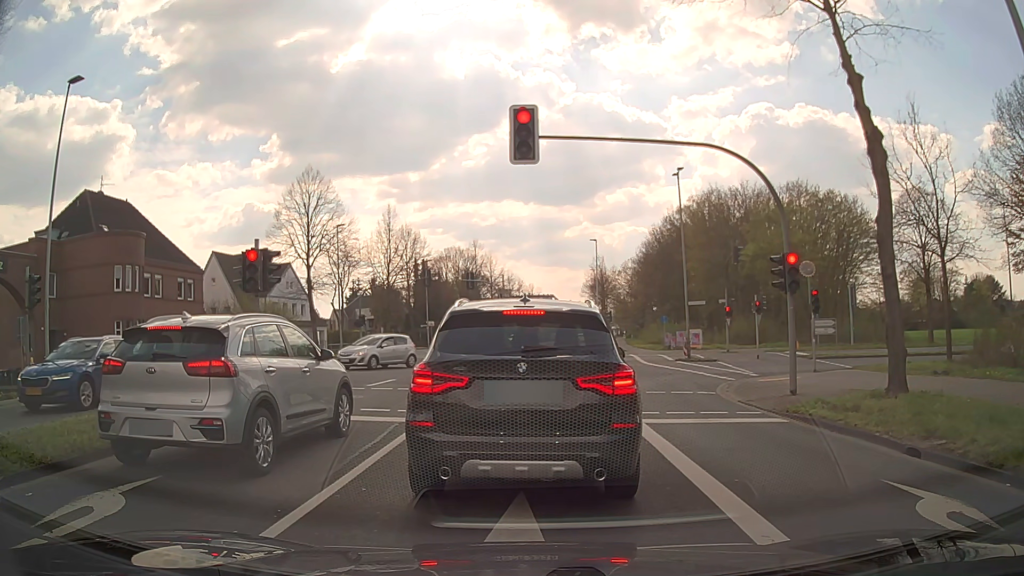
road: secondary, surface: asphalt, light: Day
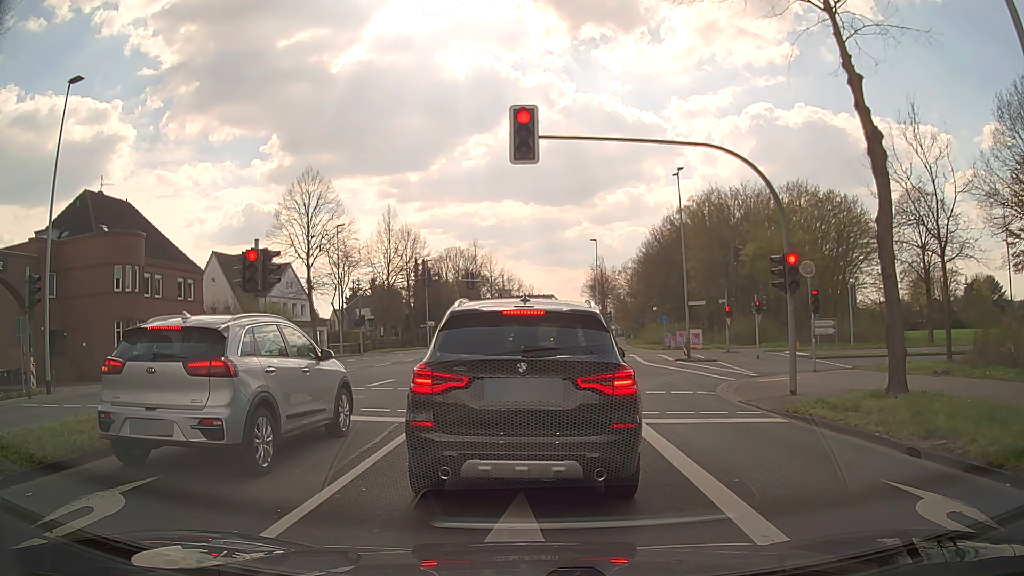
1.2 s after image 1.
(0.0, 0.0) m; 0°
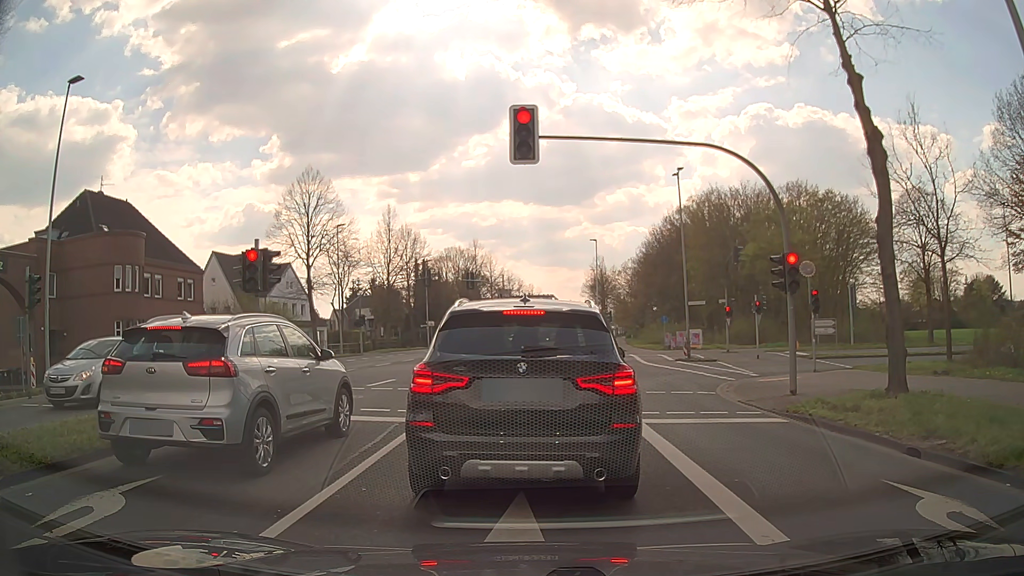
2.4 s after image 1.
(0.0, 0.0) m; 0°
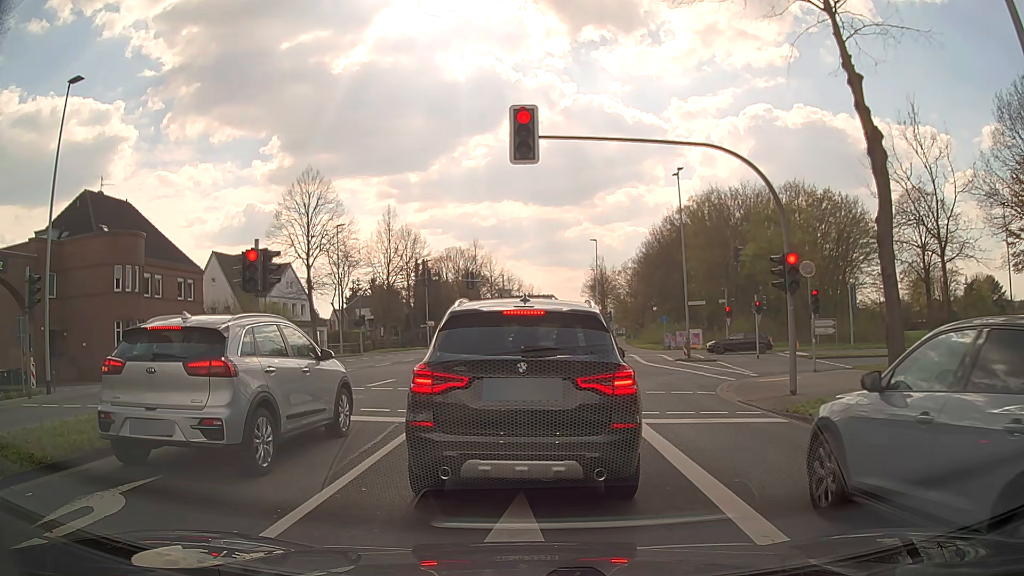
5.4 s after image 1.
(0.0, 0.0) m; 0°
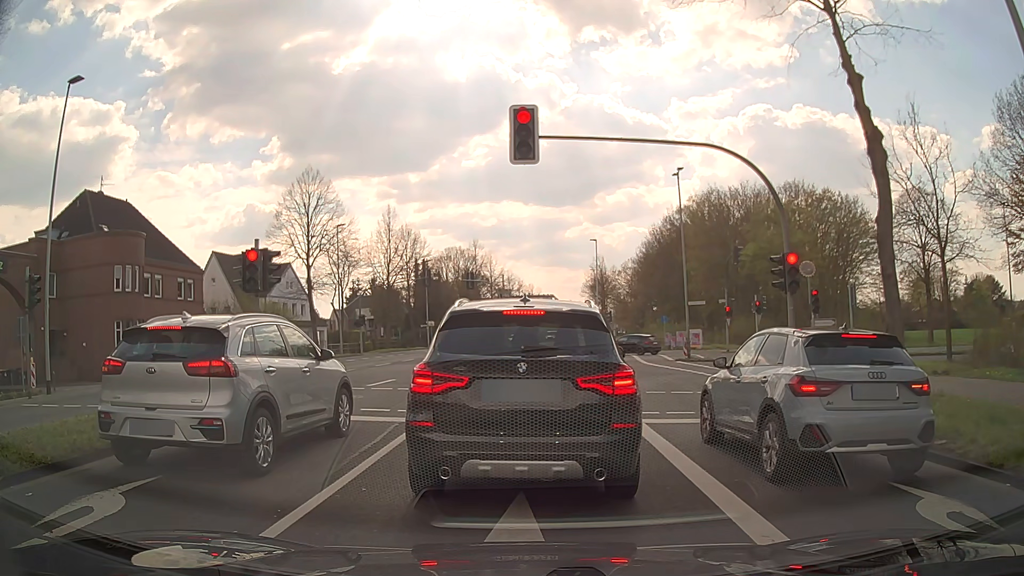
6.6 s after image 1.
(0.0, 0.0) m; 0°
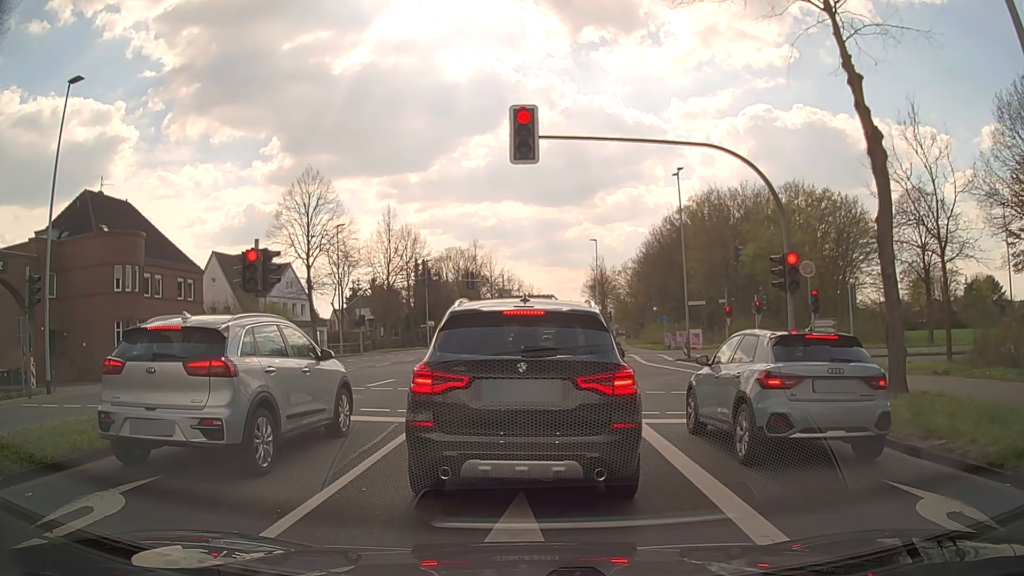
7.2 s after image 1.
(0.0, 0.0) m; 0°
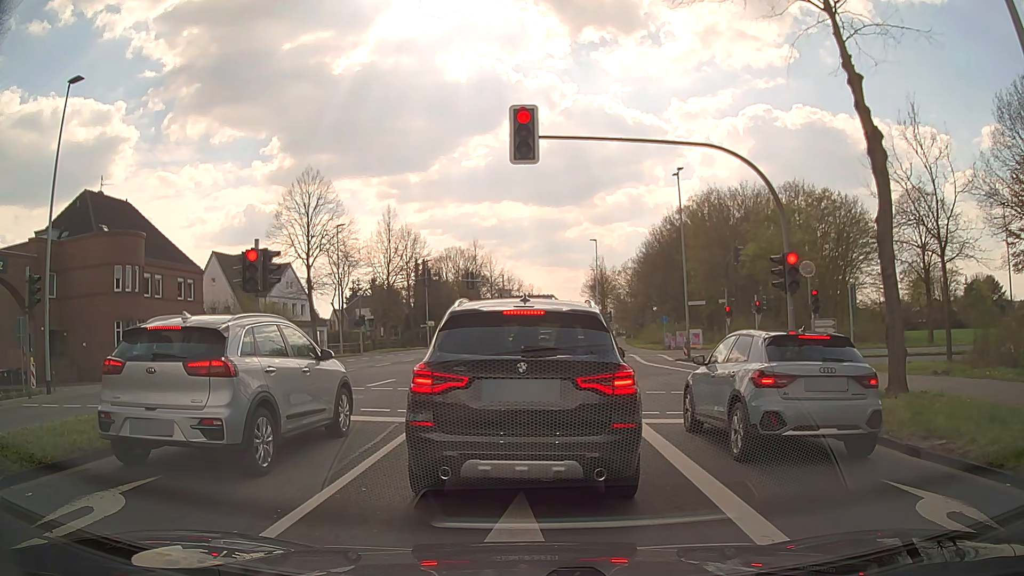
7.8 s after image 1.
(0.0, 0.0) m; 0°
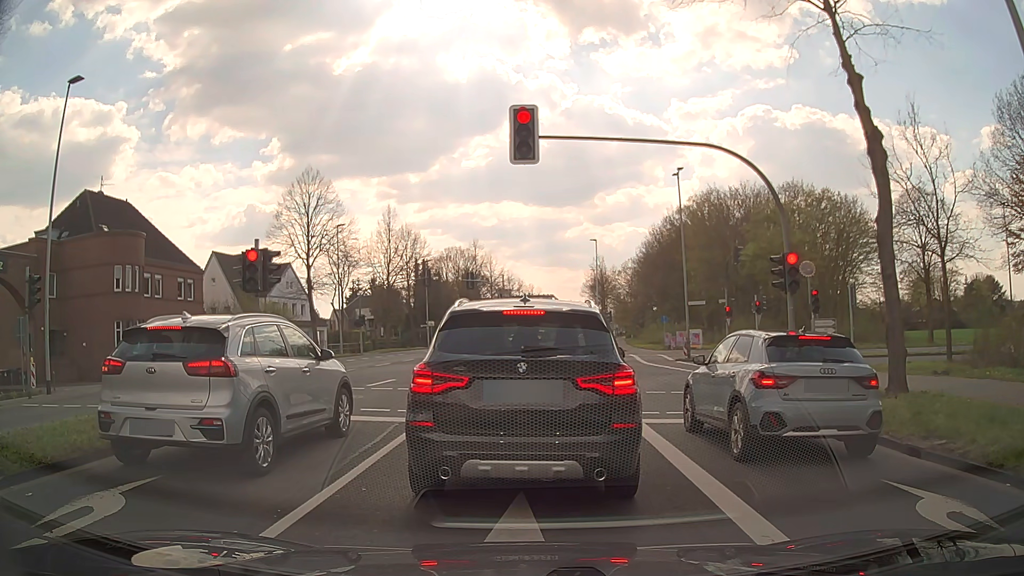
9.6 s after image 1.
(0.0, 0.0) m; 0°
(0, +10) (0, +20) (0, +30) (+1, +40) (+2, +50) (+3, +60) (+4, +70) (+4, +80) (+5, +90) (+6, +100) m
